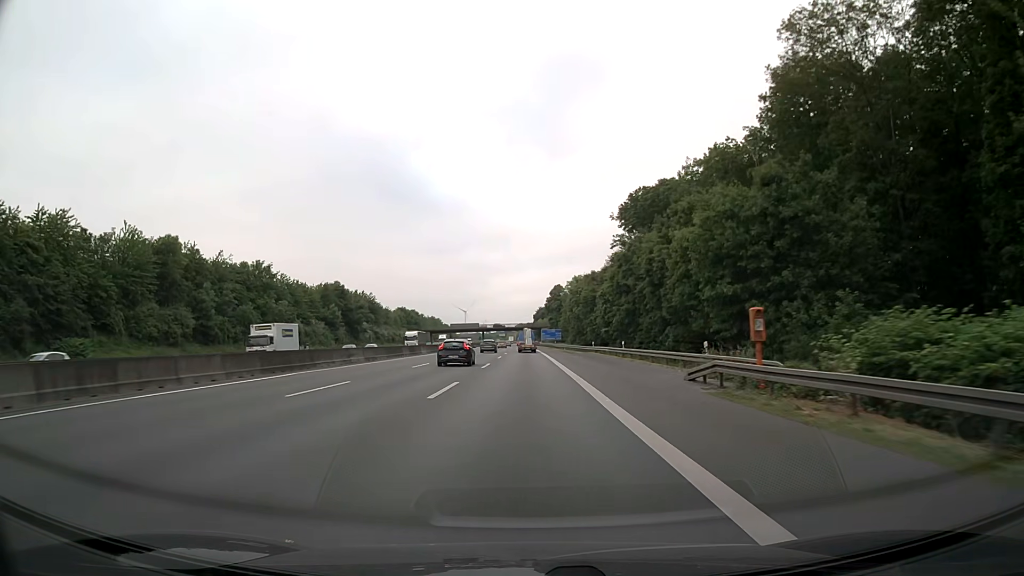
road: motorway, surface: asphalt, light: Day
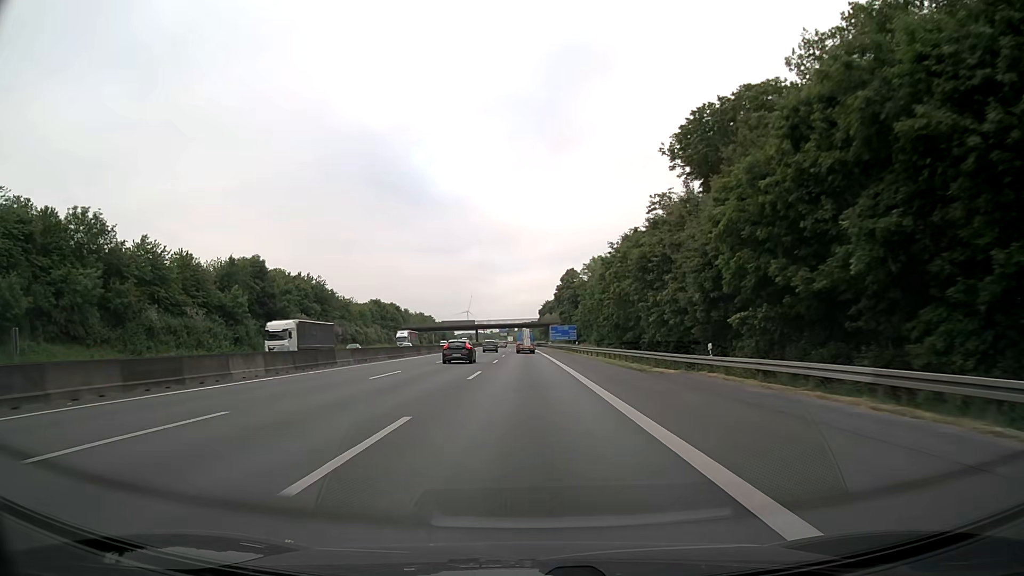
(-0.2, +46.0) m; 0°
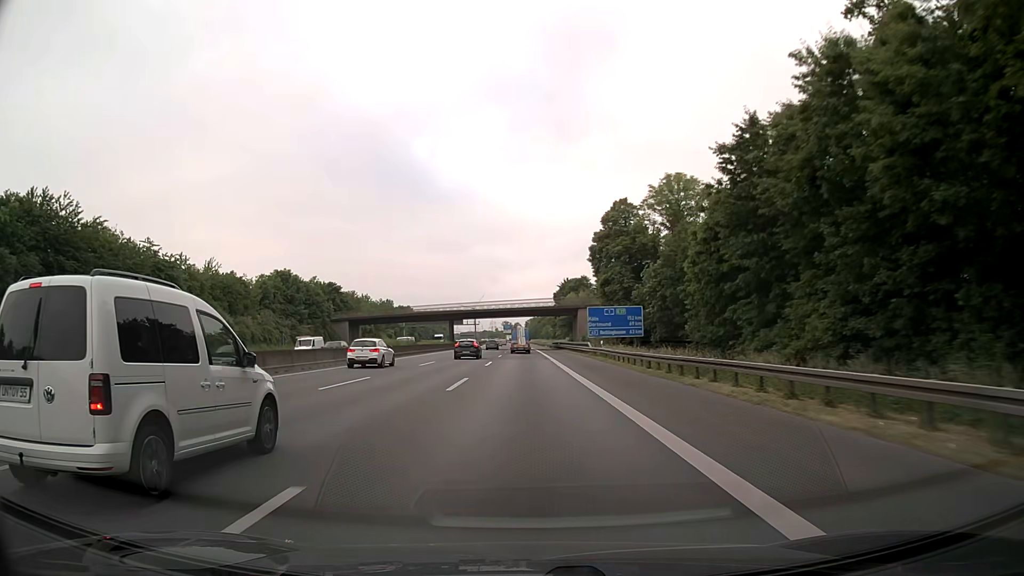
(-0.3, +77.9) m; -1°
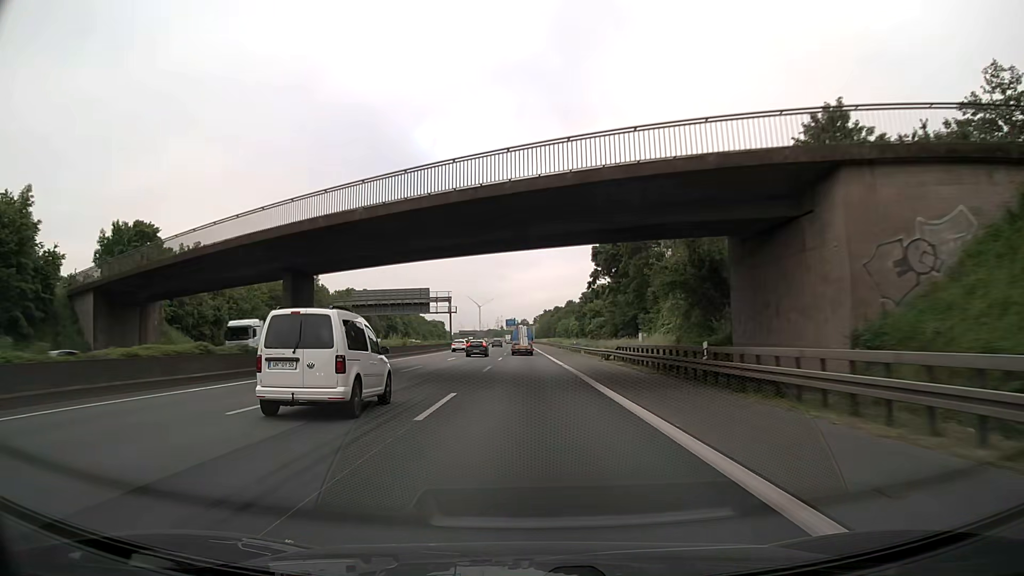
(-0.7, +78.7) m; -1°
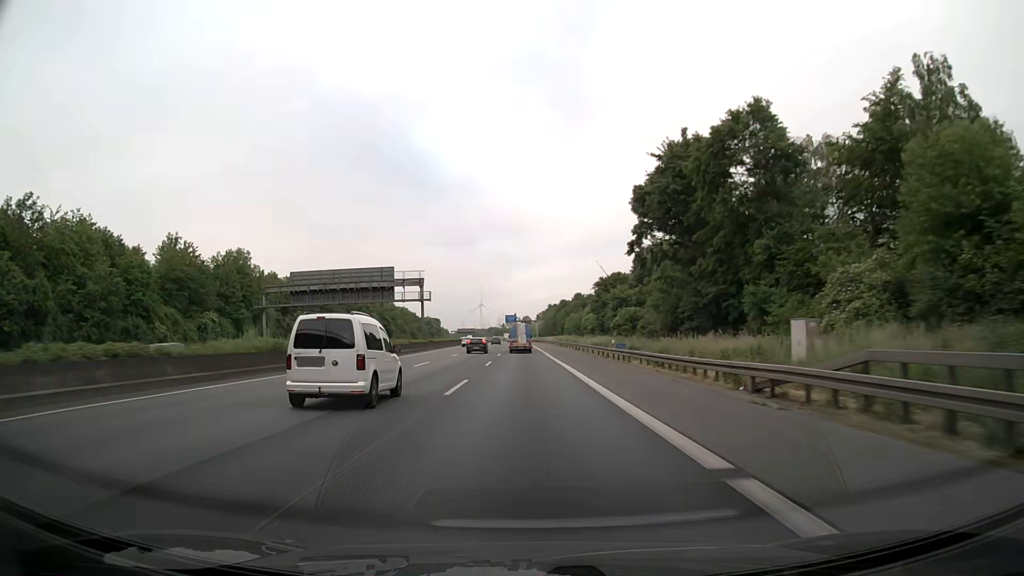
(0.0, +31.6) m; +1°
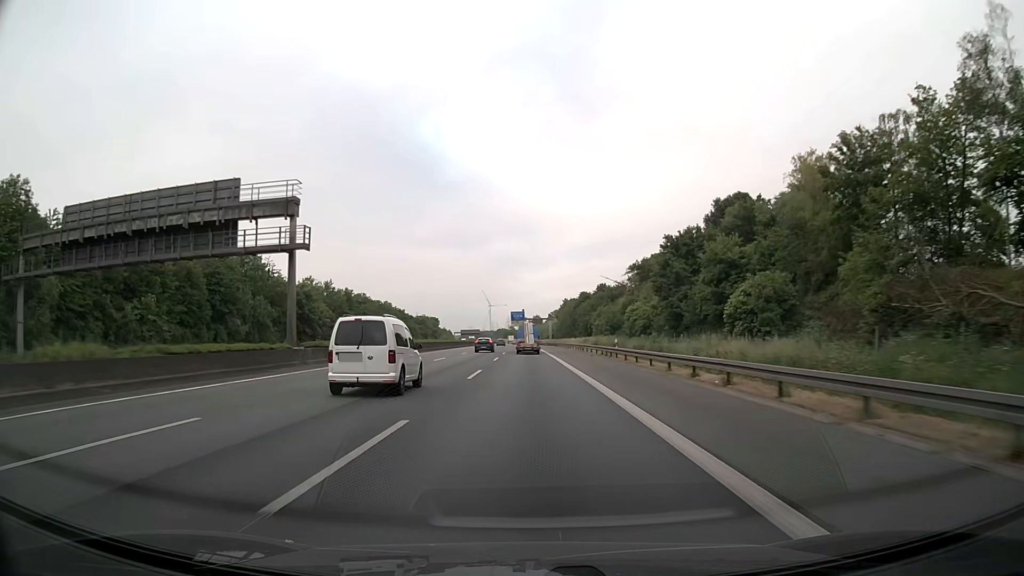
(-1.3, +47.4) m; -2°
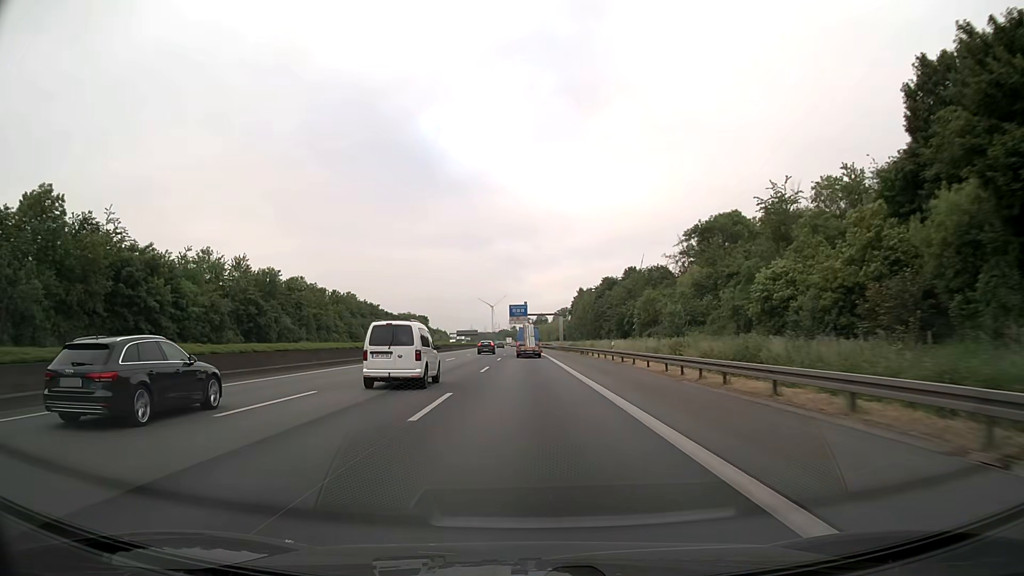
(-0.1, +47.3) m; 0°
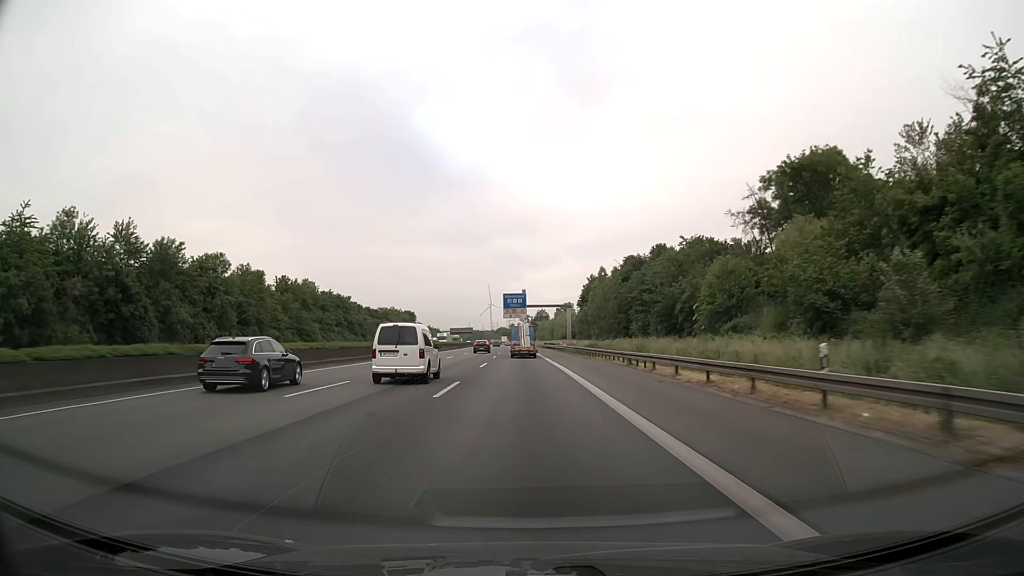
(0.0, +31.5) m; 0°
(0, +10) (0, +20) (0, +30) (0, +40) (0, +50) (0, +60) (0, +70) (-1, +80) (-1, +90) (-1, +100) m
